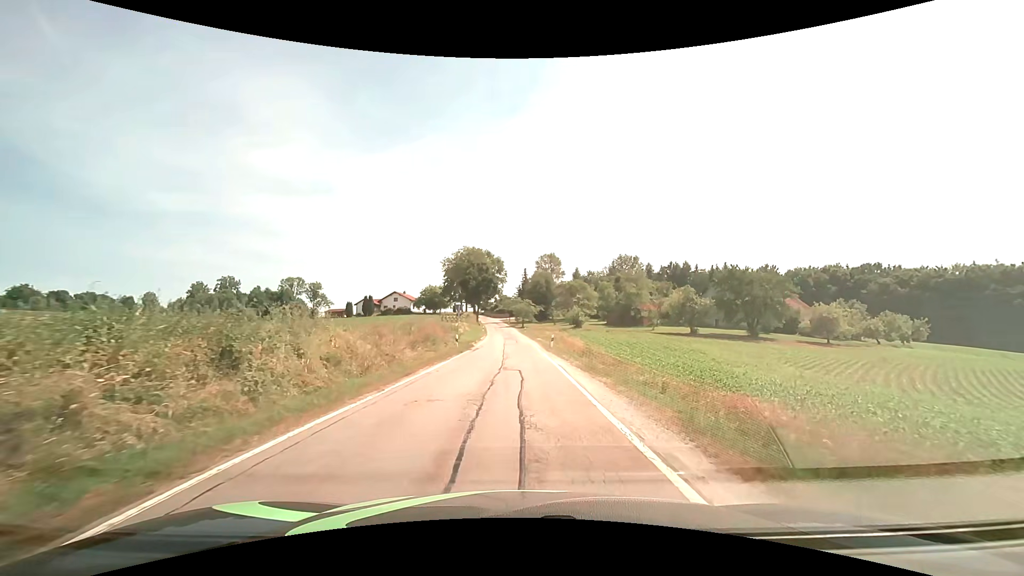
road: unclassified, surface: asphalt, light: Day
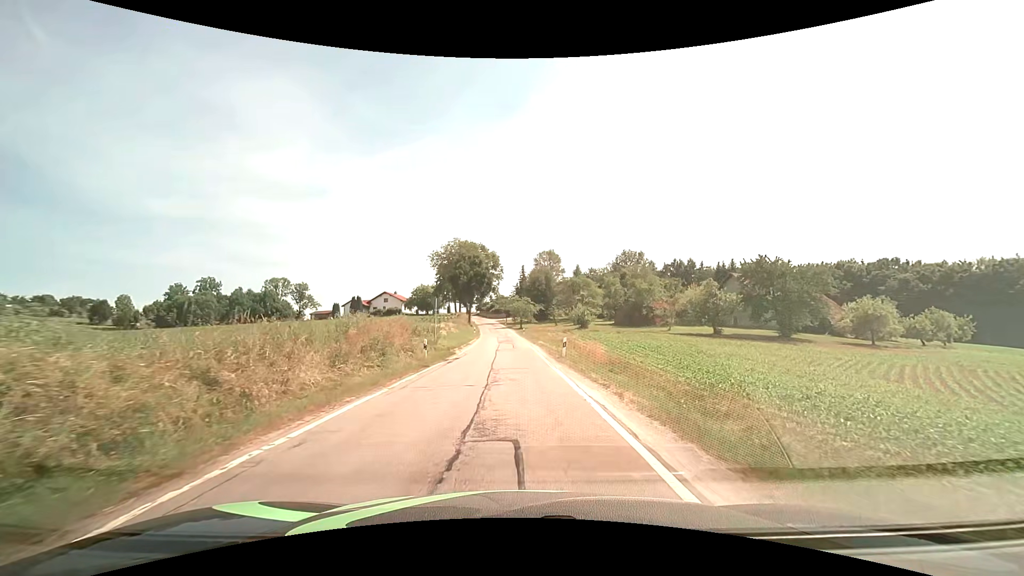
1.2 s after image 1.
(+0.1, +10.4) m; 0°
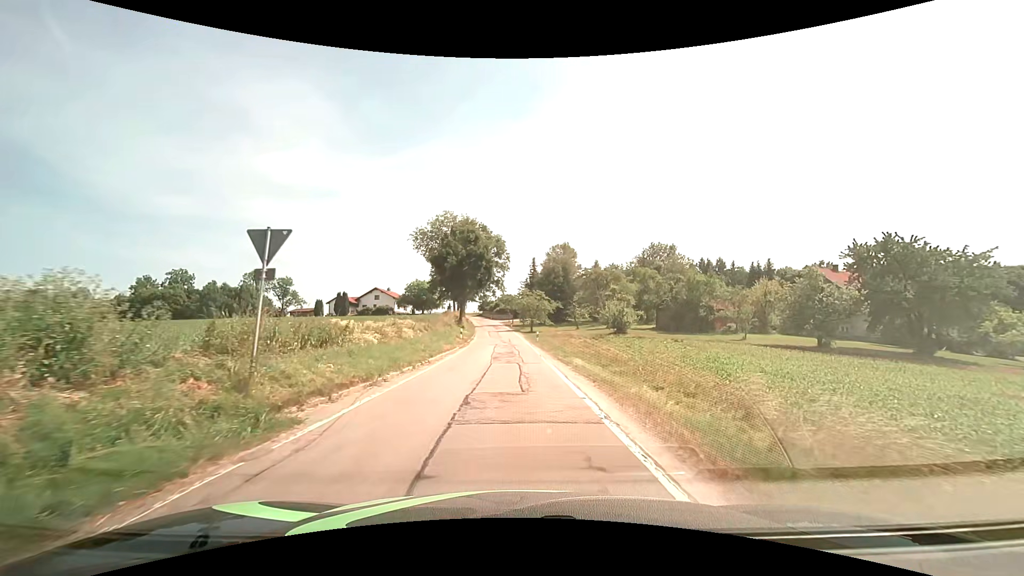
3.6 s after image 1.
(-0.1, +21.8) m; -1°
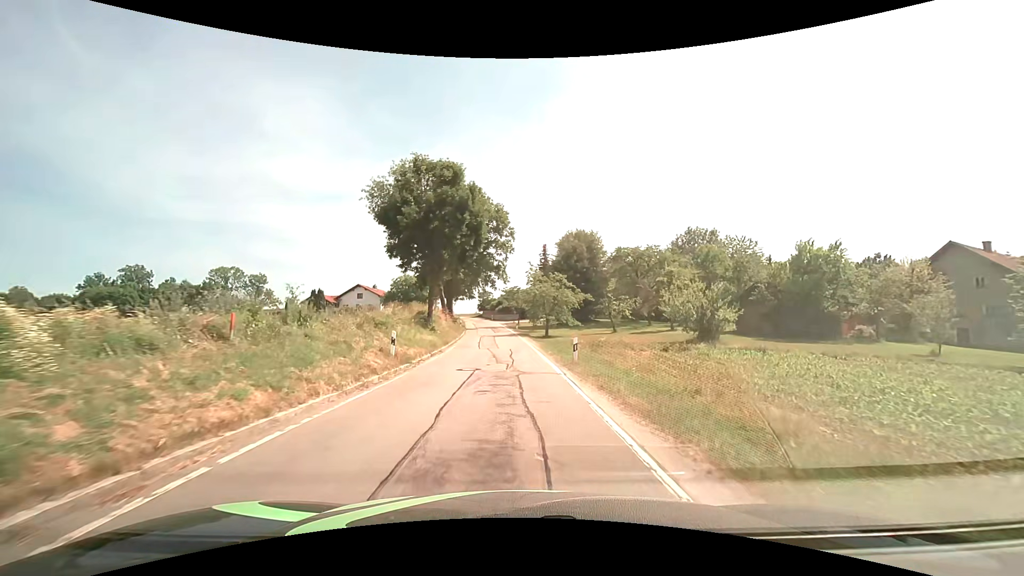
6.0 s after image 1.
(0.0, +22.8) m; 0°
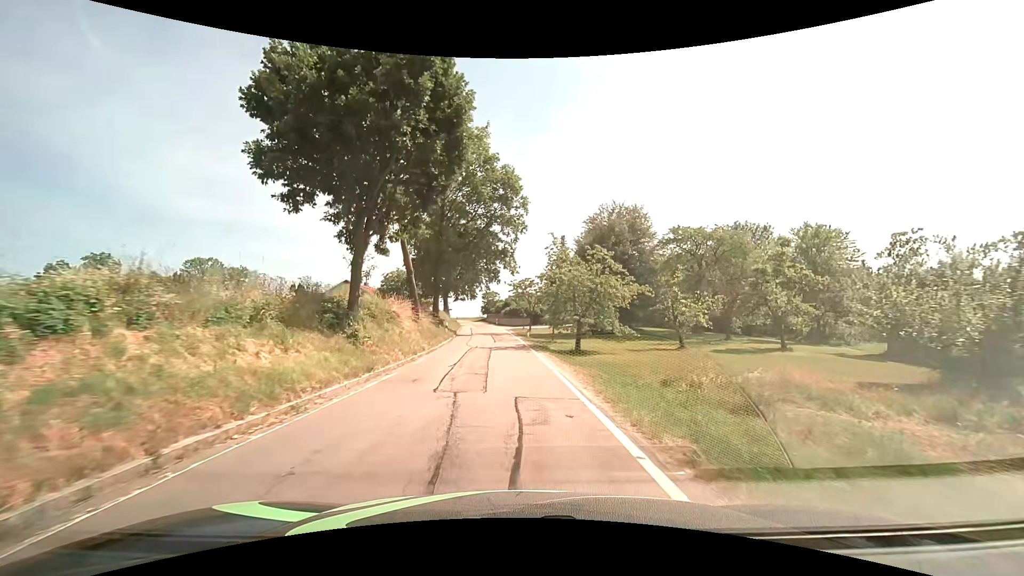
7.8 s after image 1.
(-0.3, +17.1) m; -2°
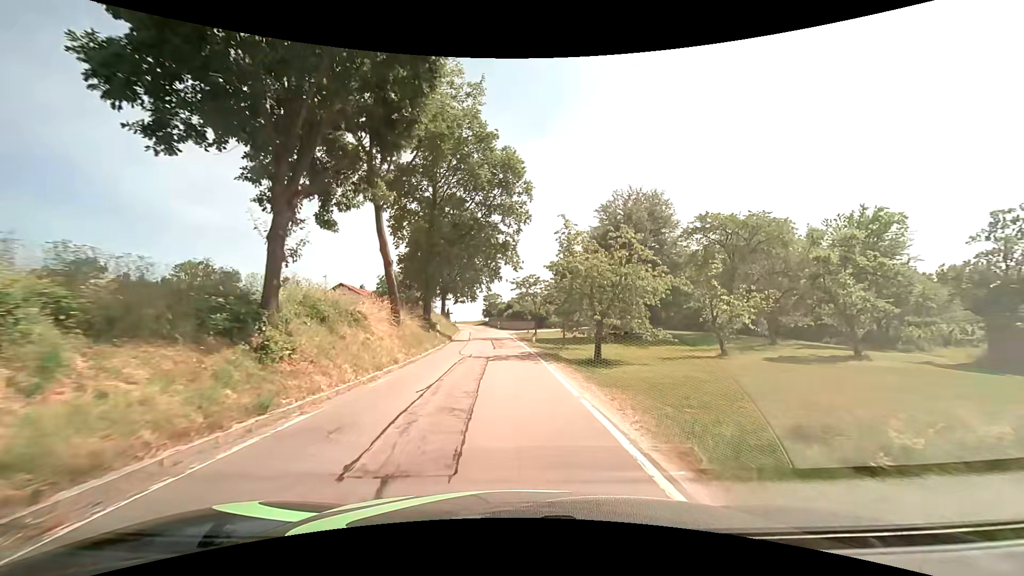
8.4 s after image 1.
(+0.1, +5.6) m; 0°
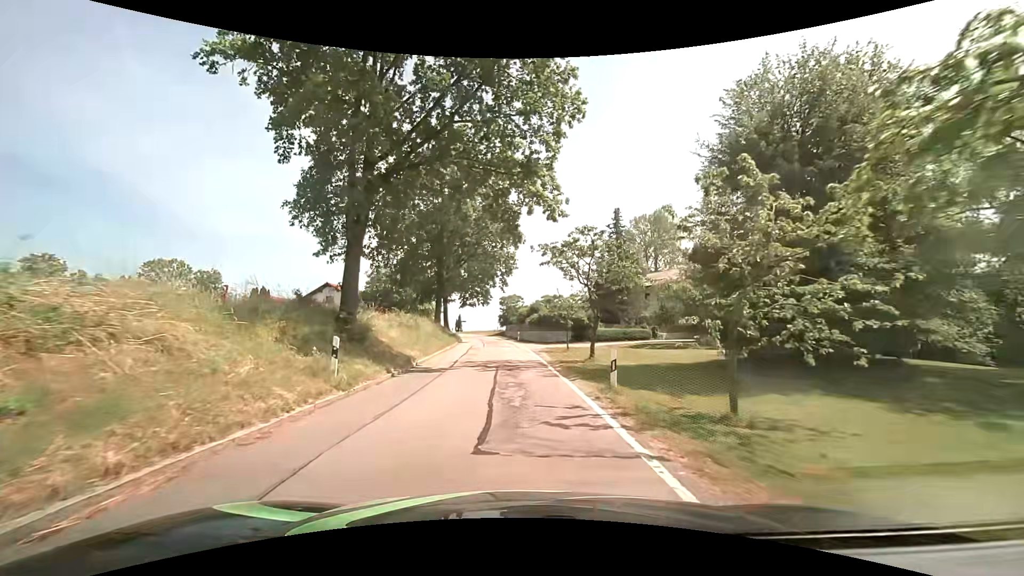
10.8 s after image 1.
(-0.5, +21.0) m; -3°
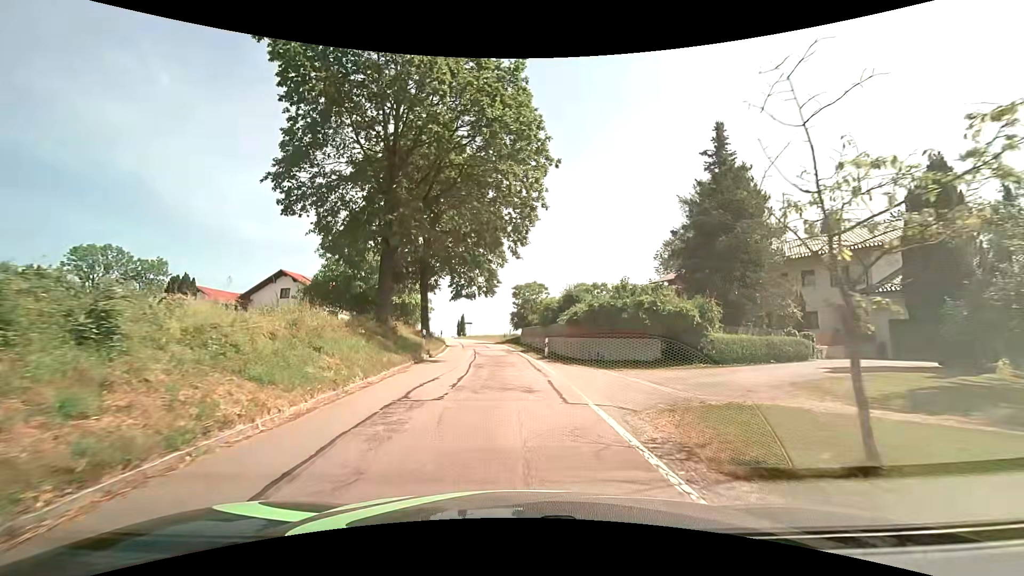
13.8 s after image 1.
(-0.3, +23.7) m; -2°
